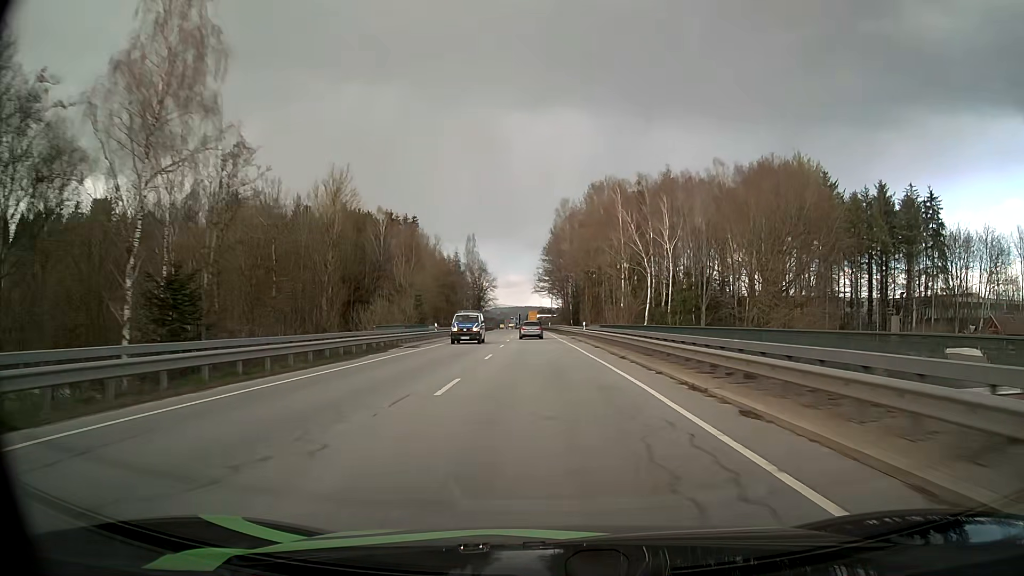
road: primary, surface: asphalt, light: Day
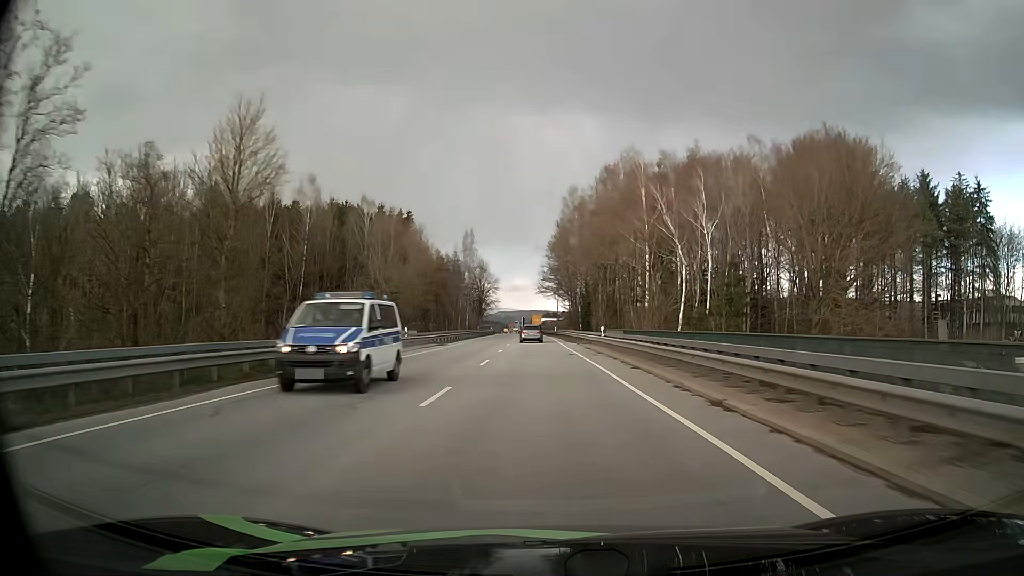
(-0.1, +13.1) m; 0°
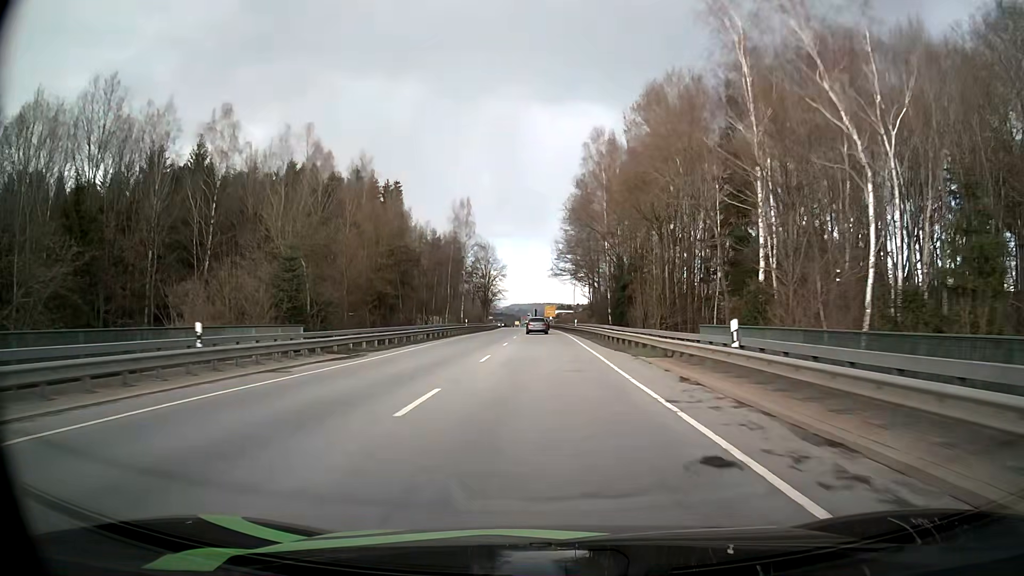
(-0.3, +26.3) m; -1°
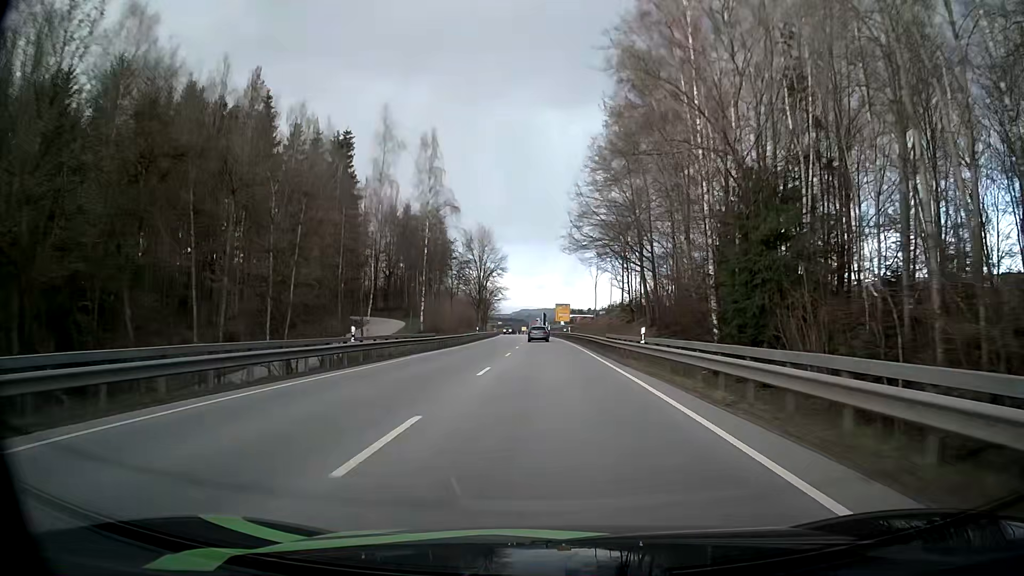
(-0.4, +40.1) m; -1°
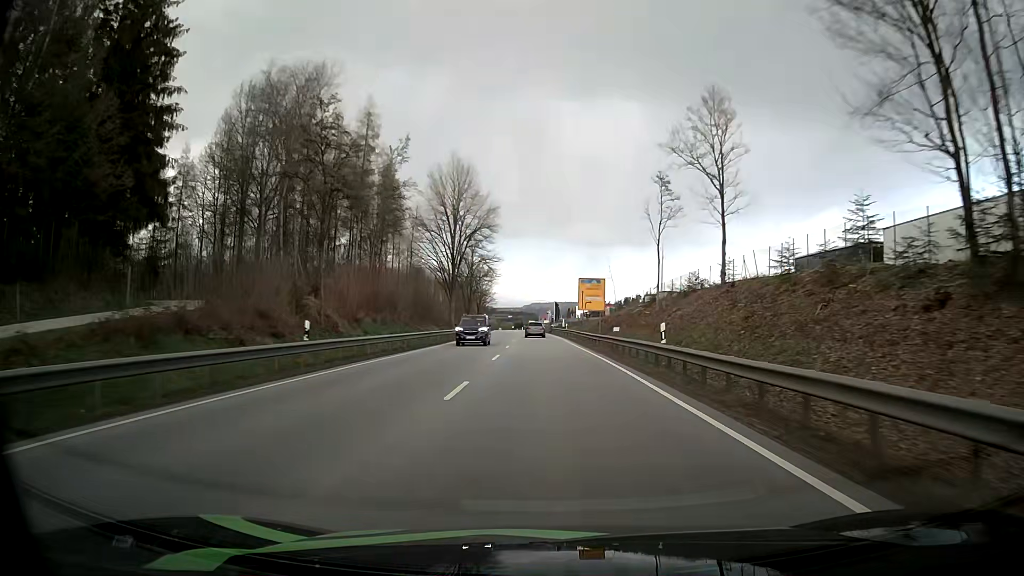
(-0.3, +55.1) m; -1°
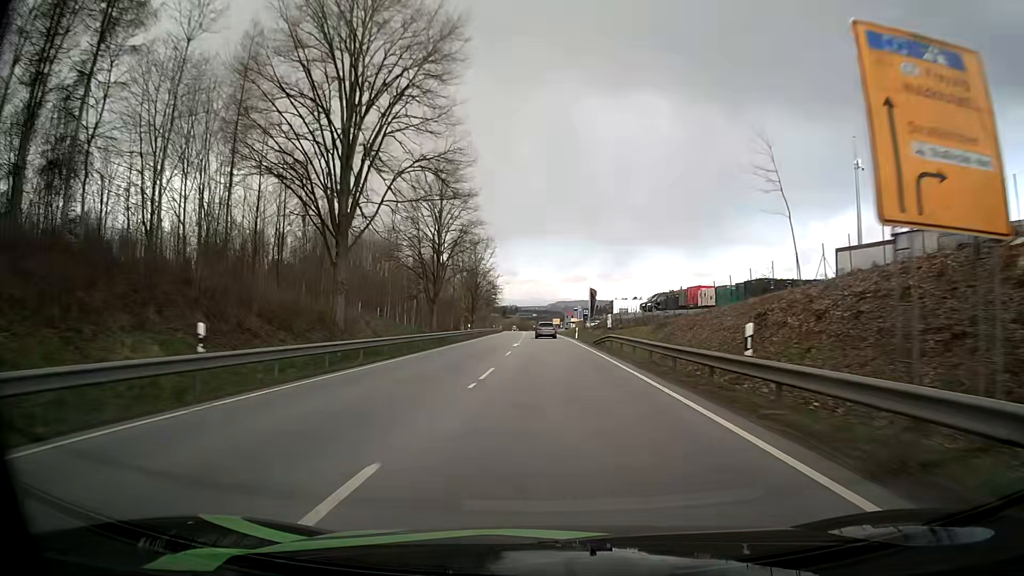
(-1.2, +57.4) m; -2°
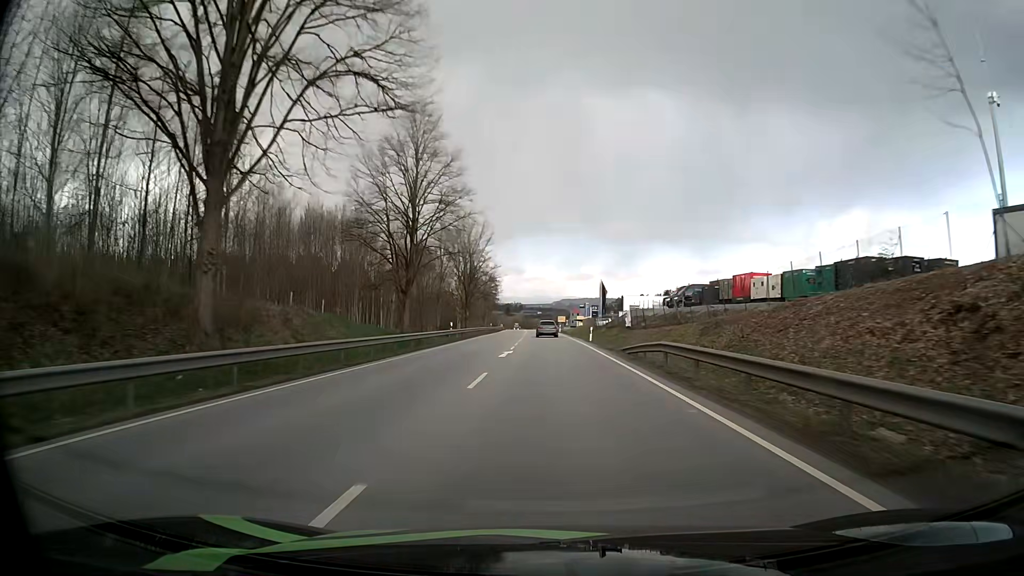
(0.0, +14.5) m; 0°
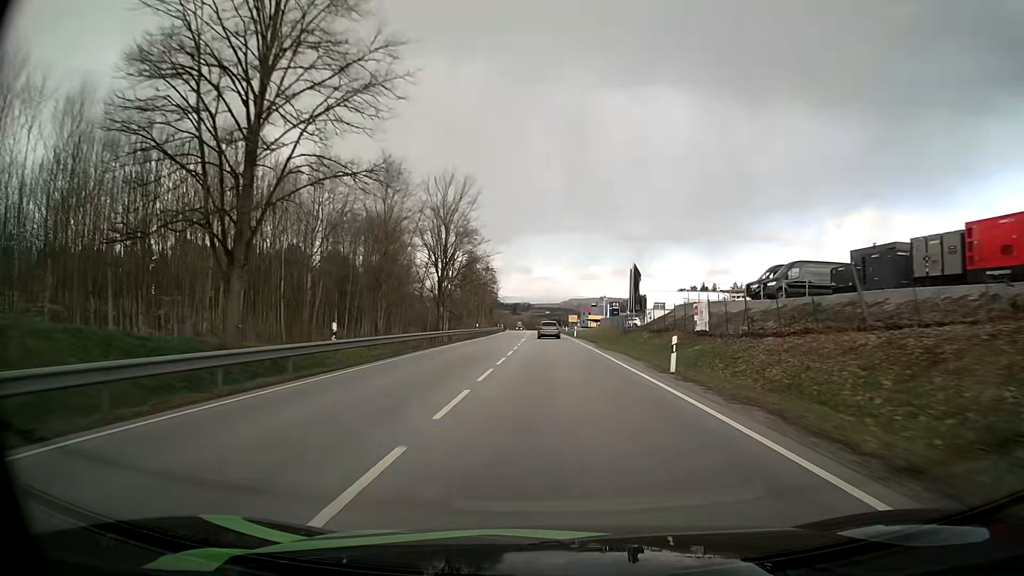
(-0.2, +29.0) m; -1°
(0, +10) (0, +20) (0, +30) (0, +40) (0, +50) (0, +60) (-1, +70) (-1, +80) (-1, +90) (-1, +100) m
